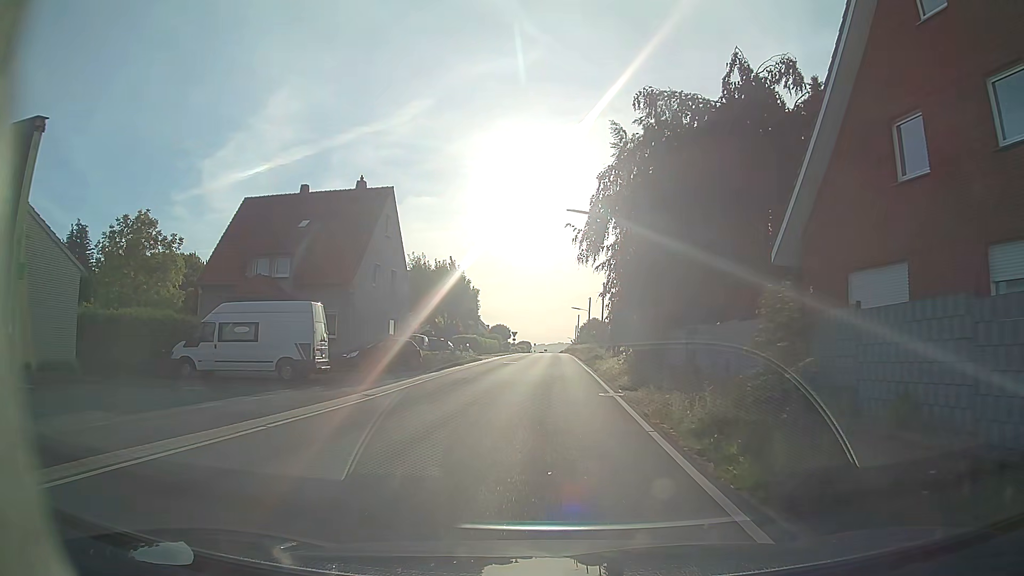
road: tertiary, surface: asphalt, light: Day
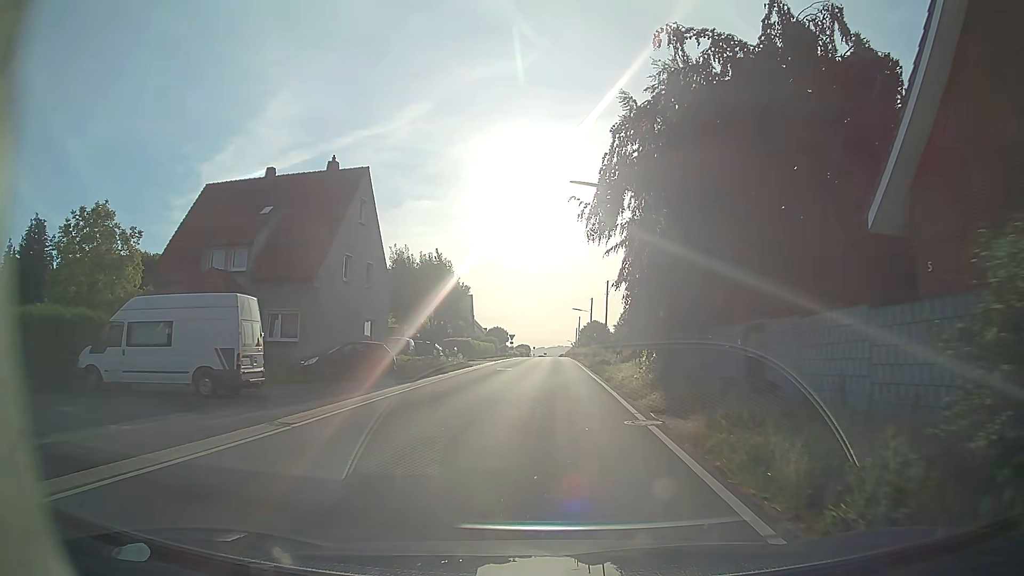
(0.0, +5.7) m; 0°
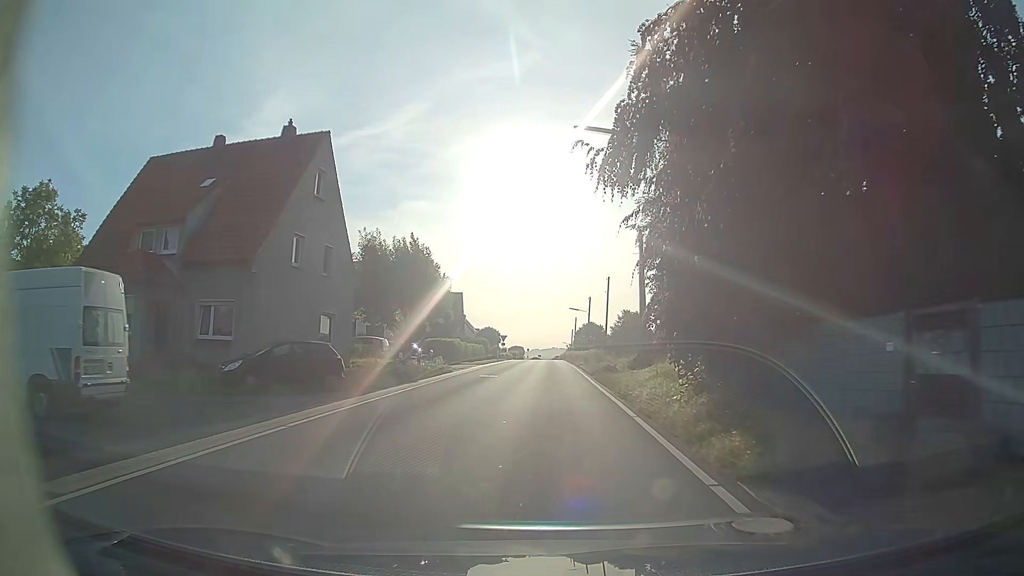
(0.0, +6.5) m; 0°
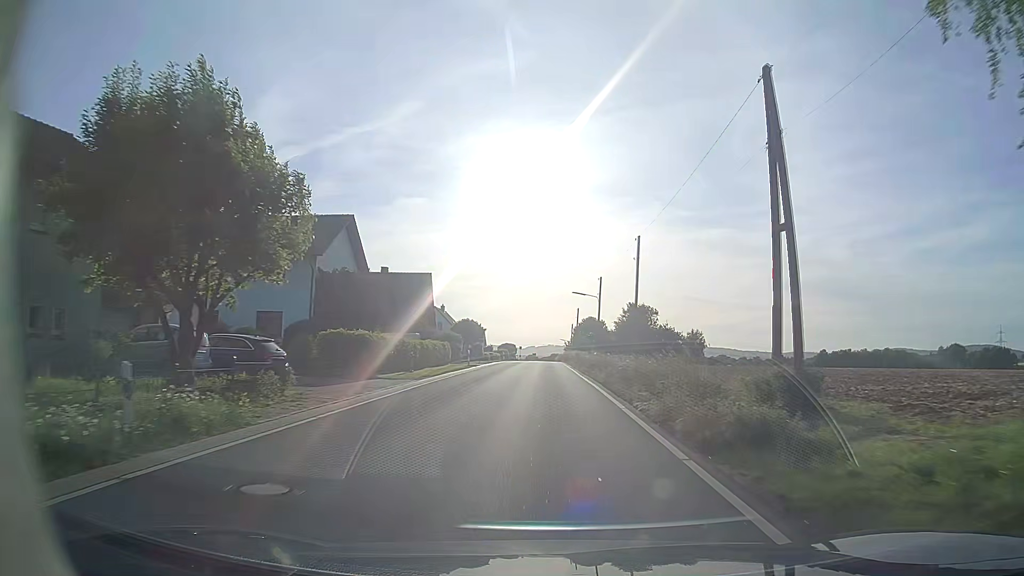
(+0.3, +23.7) m; +2°
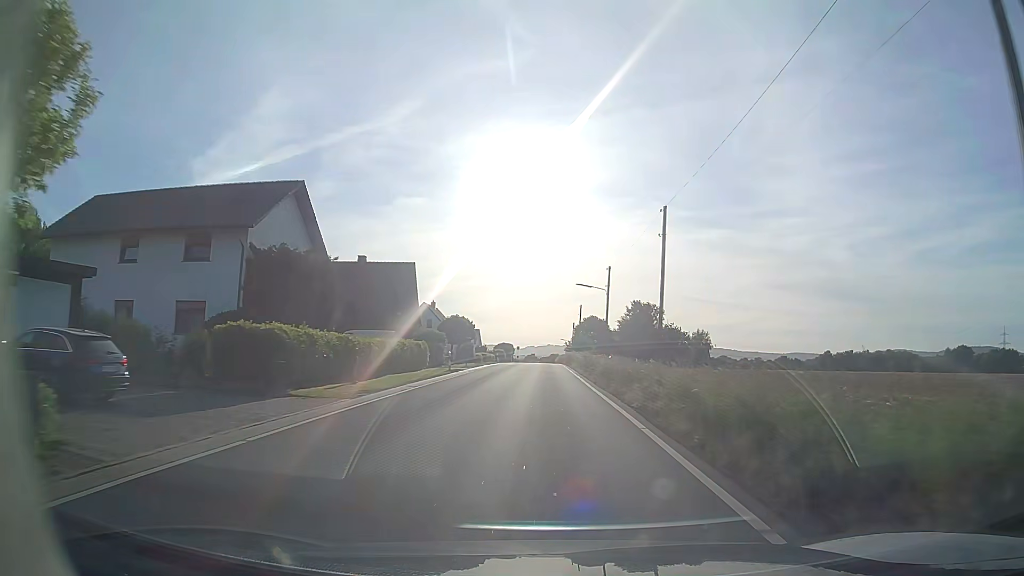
(0.0, +9.4) m; 0°
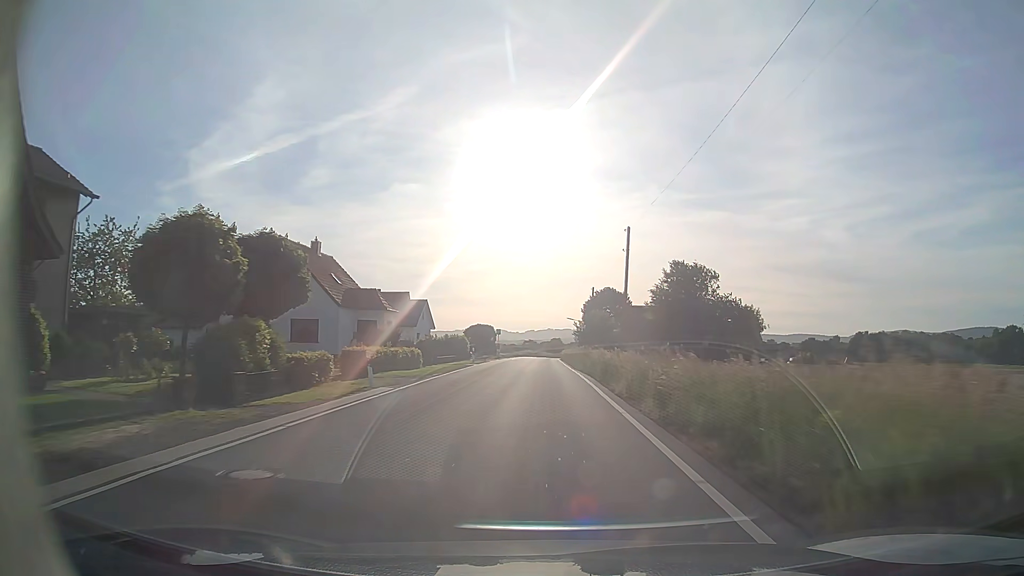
(-0.1, +54.2) m; 0°
(0, +10) (0, +20) (0, +30) (0, +40) (0, +50) (0, +60) (0, +70) (0, +80) (0, +90) (+1, +100) m
